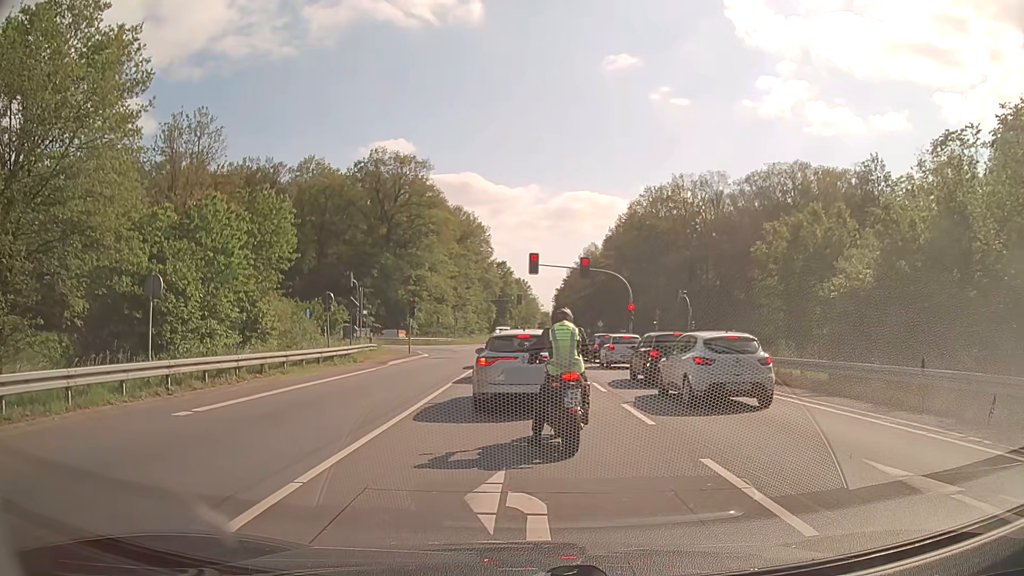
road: secondary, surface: asphalt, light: Day
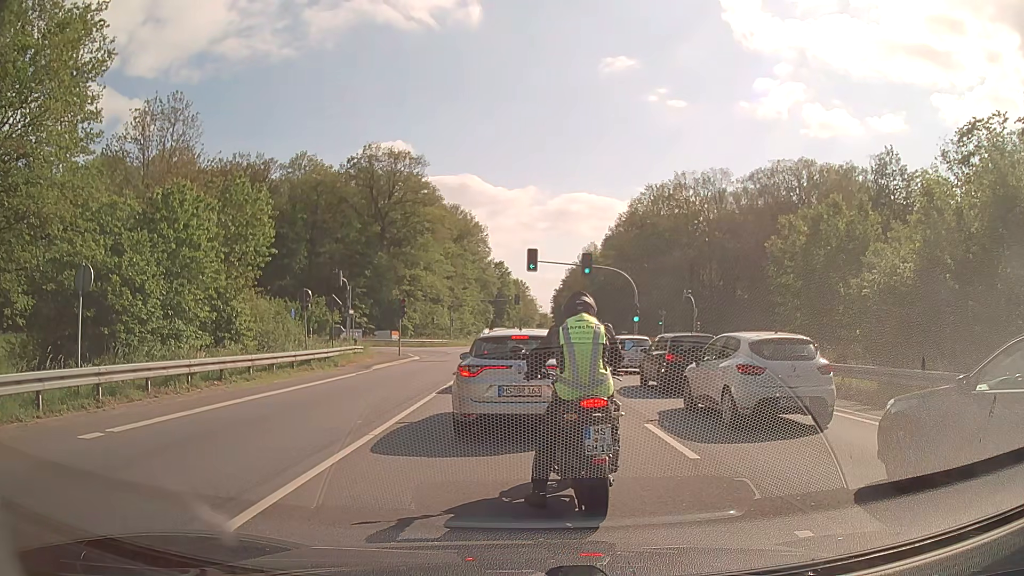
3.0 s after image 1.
(0.0, +2.8) m; 0°
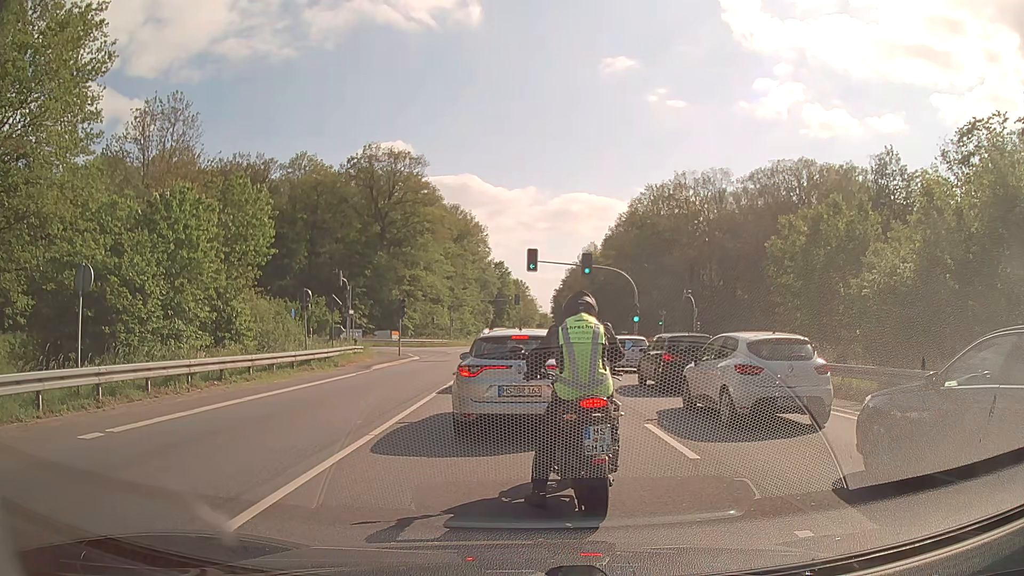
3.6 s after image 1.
(0.0, 0.0) m; 0°
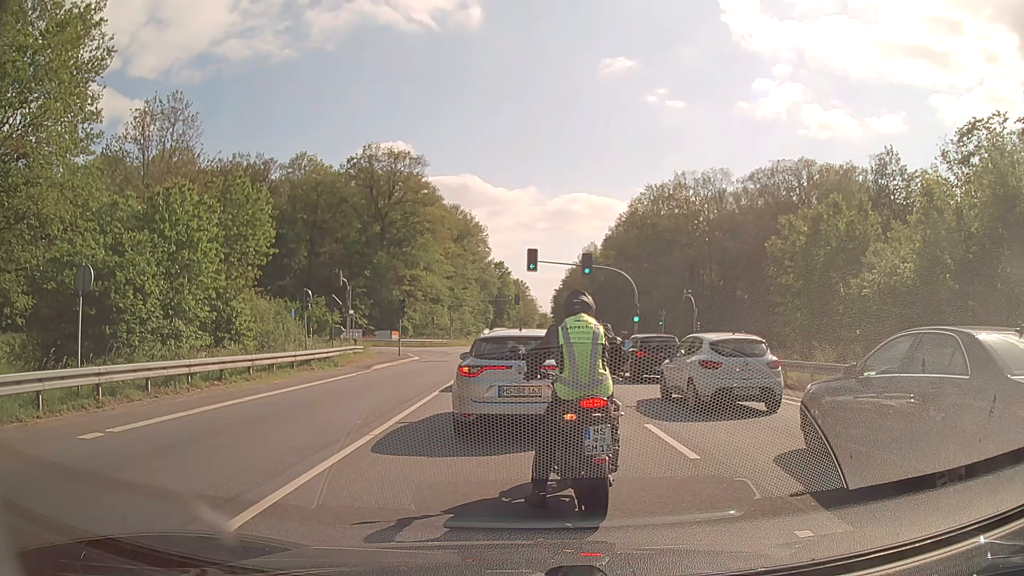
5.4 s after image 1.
(0.0, 0.0) m; 0°
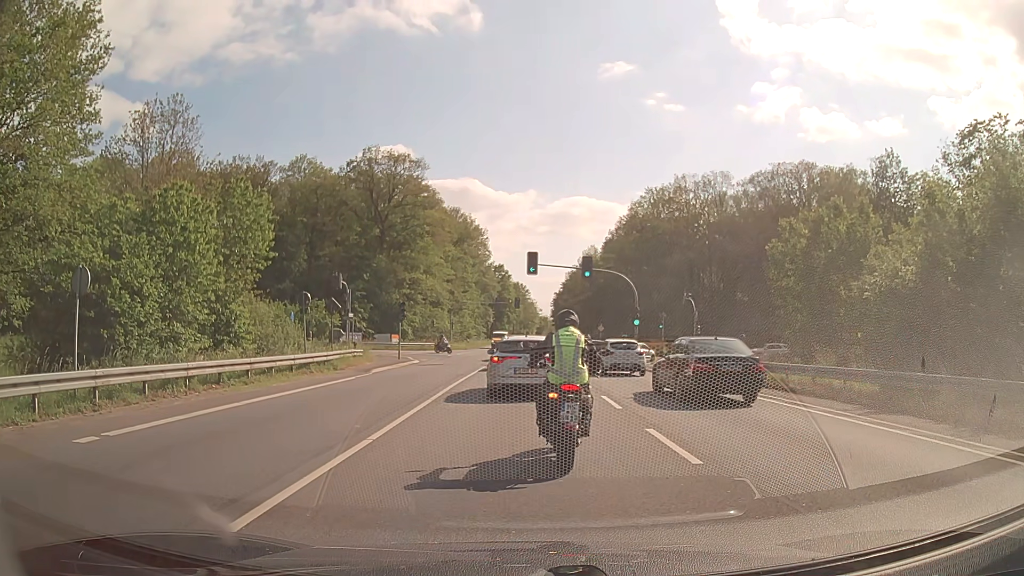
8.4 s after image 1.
(0.0, +0.1) m; 0°
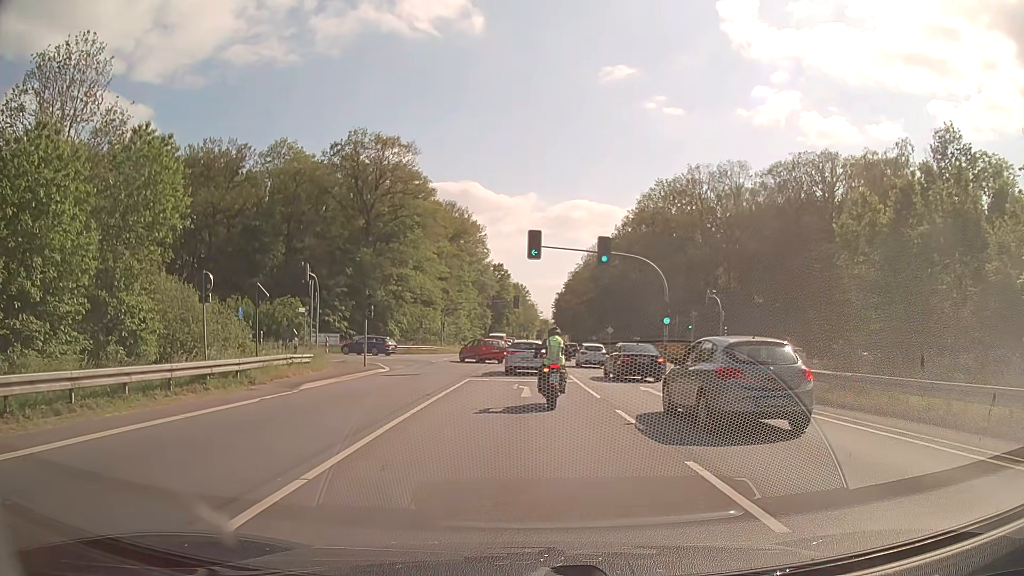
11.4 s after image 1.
(0.0, +9.4) m; 0°
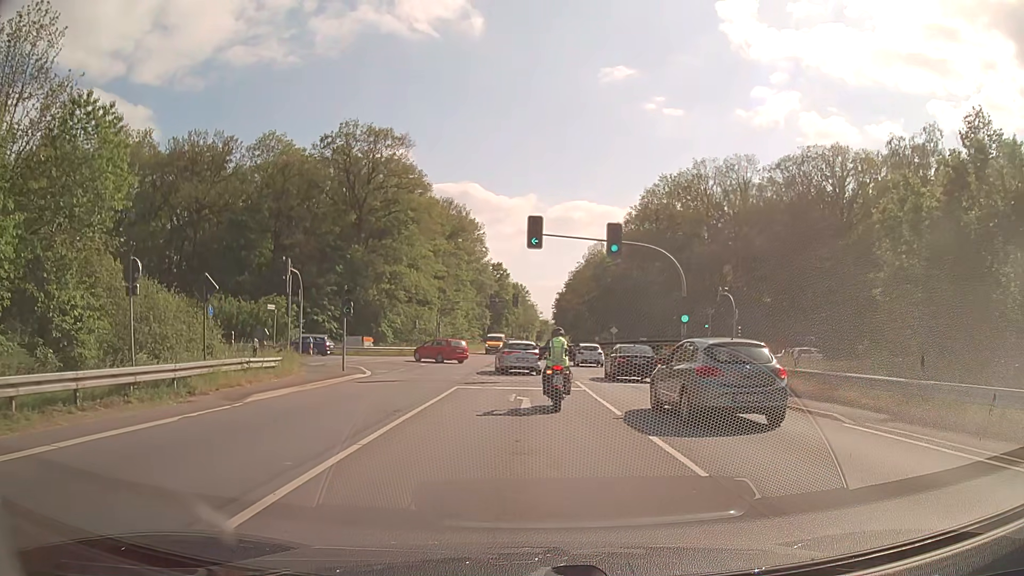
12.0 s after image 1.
(0.0, +3.9) m; 0°
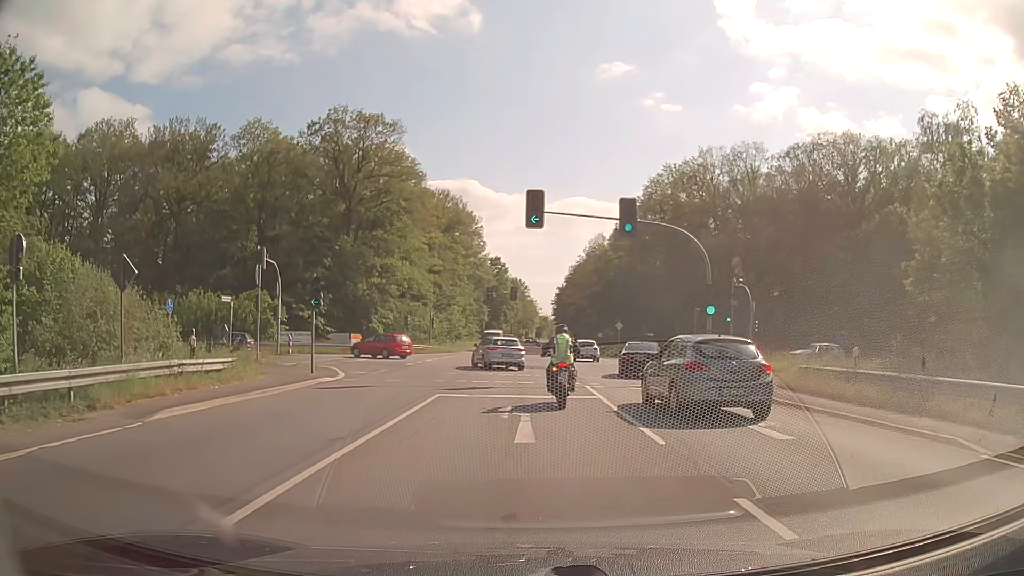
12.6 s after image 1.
(0.0, +4.3) m; 0°
(0, +10) (0, +20) (0, +30) (-4, +39) (-12, +45) (-22, +46) (-32, +44) (-41, +42) (-51, +40) (-61, +38) m
